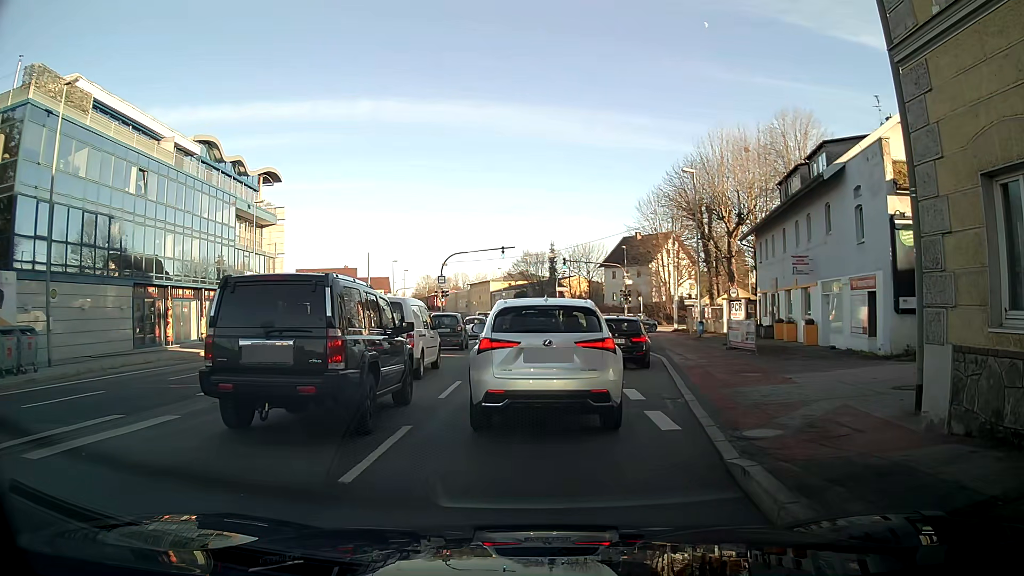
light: Day
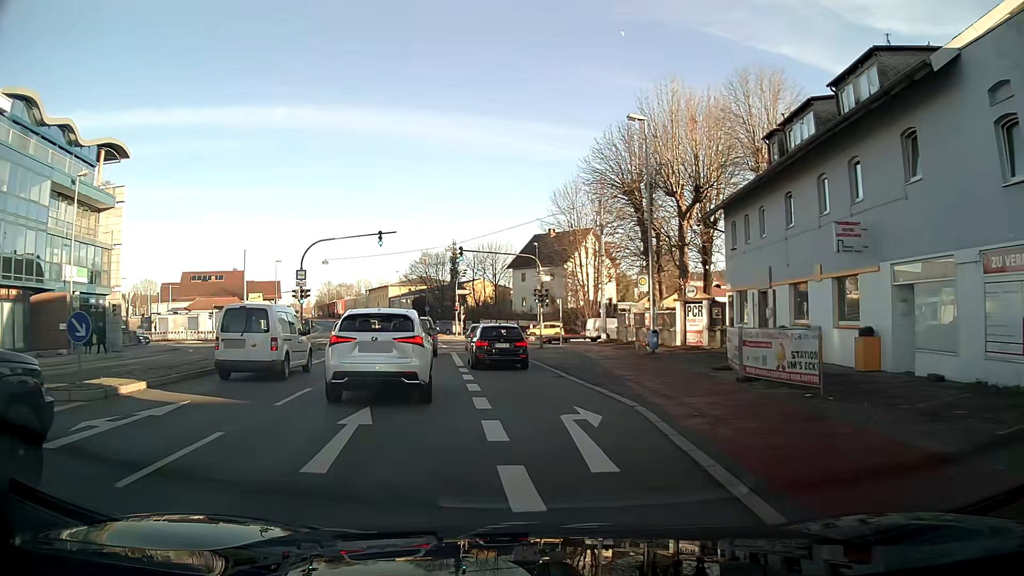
(+0.8, +12.9) m; +7°
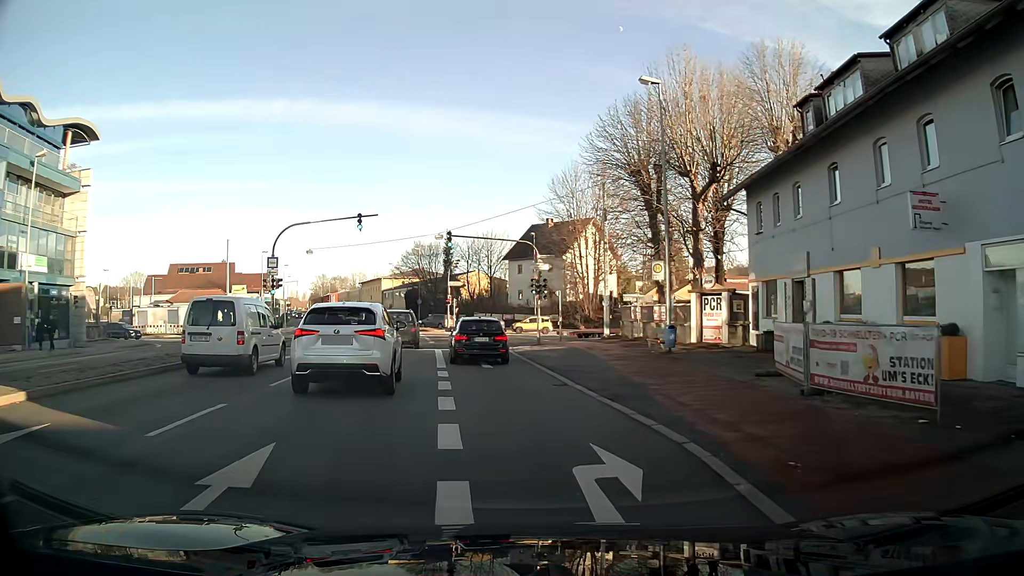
(0.0, +4.1) m; 0°
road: primary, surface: asphalt
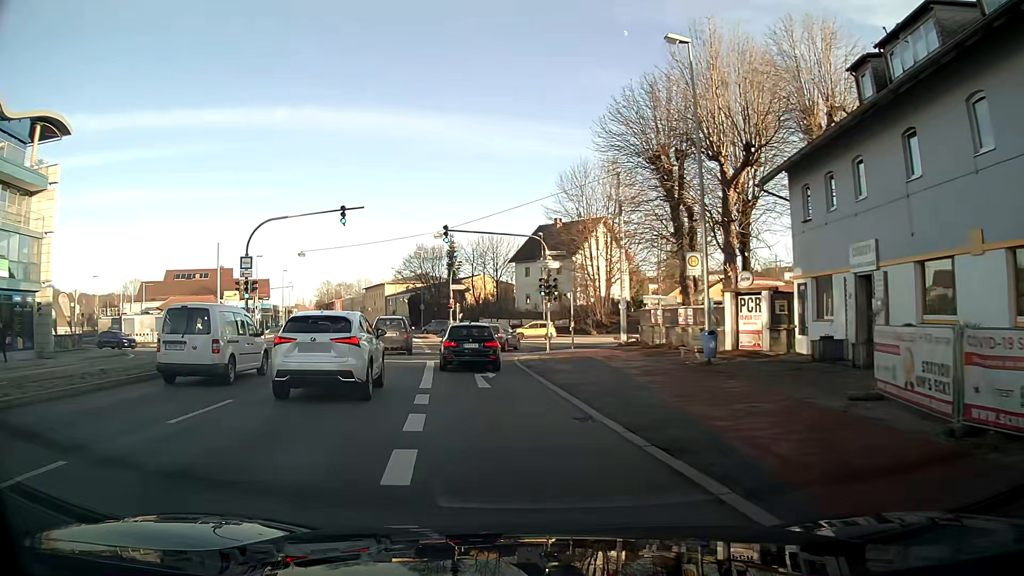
(-0.1, +4.4) m; -2°
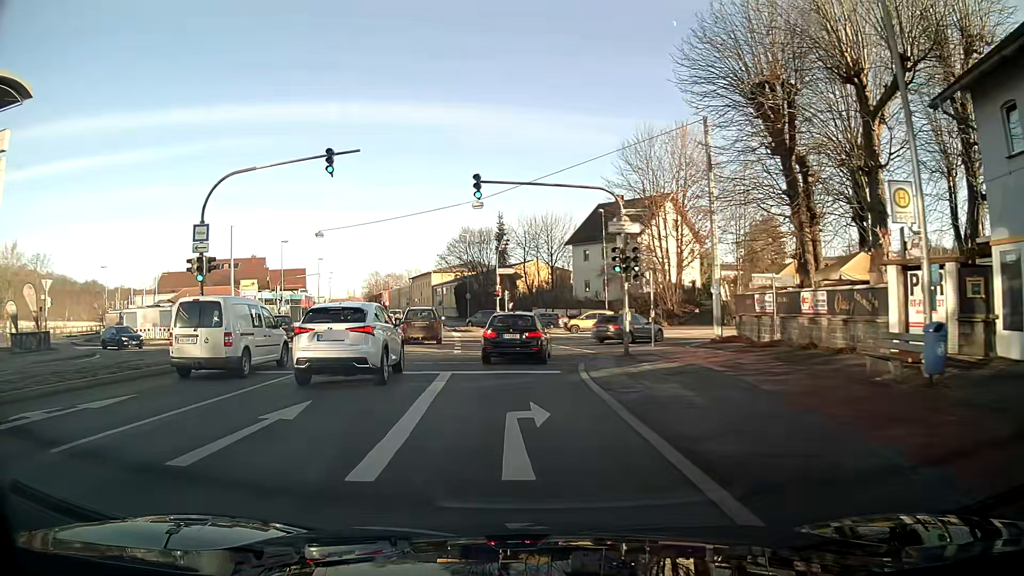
(-0.3, +9.3) m; -4°
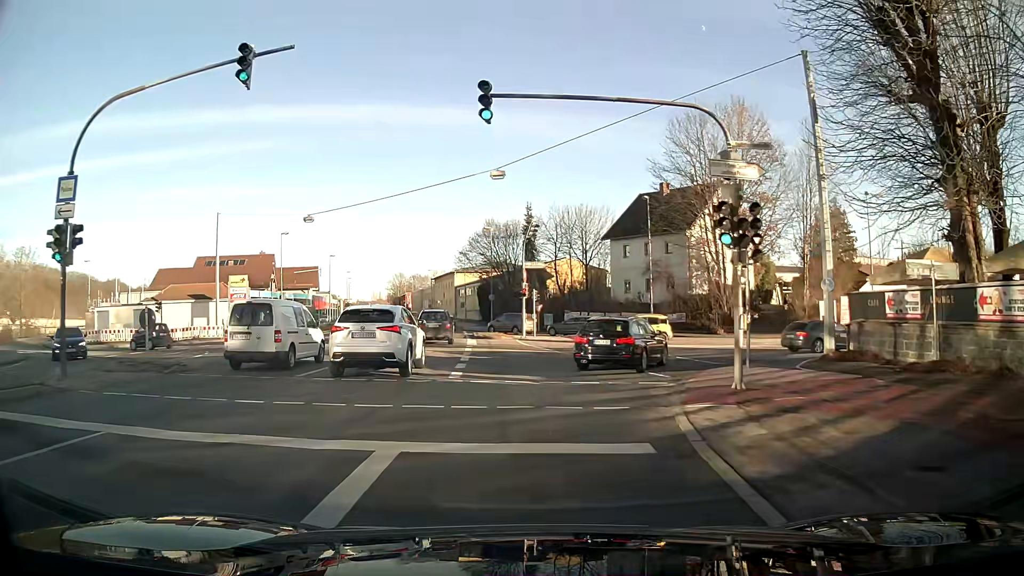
(-0.2, +8.9) m; -2°
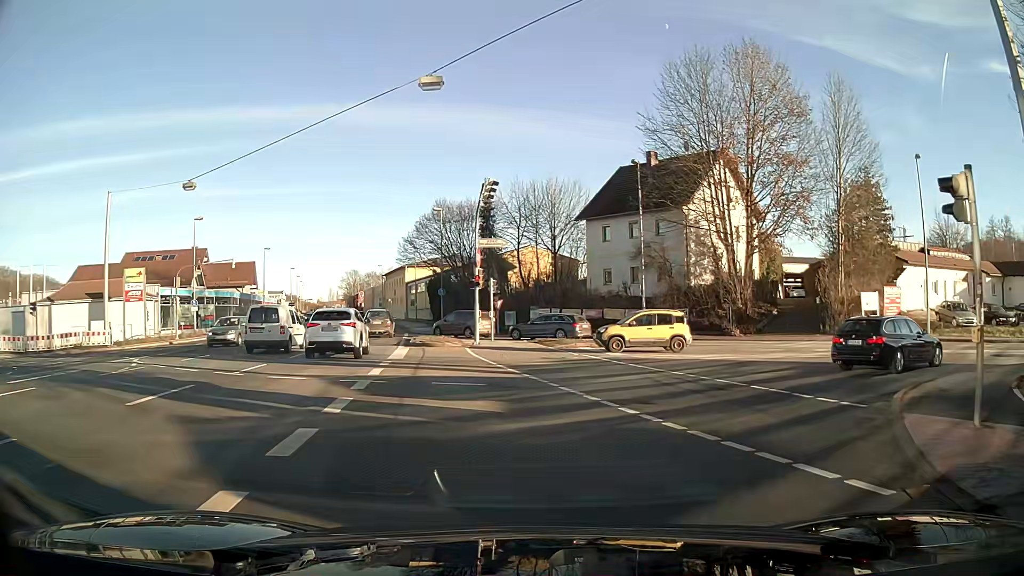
(+0.3, +11.5) m; +6°
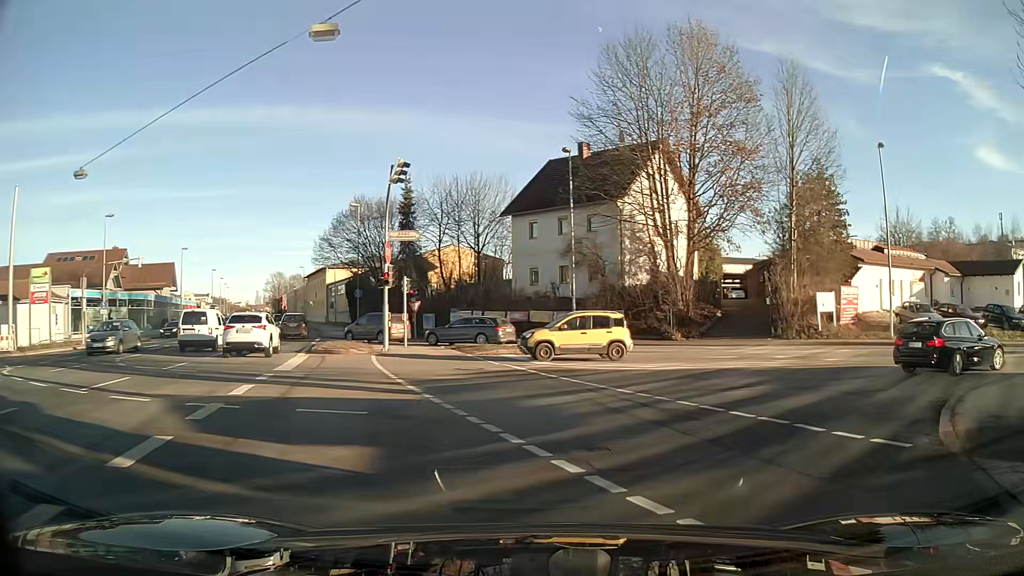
(+0.2, +3.6) m; +7°
